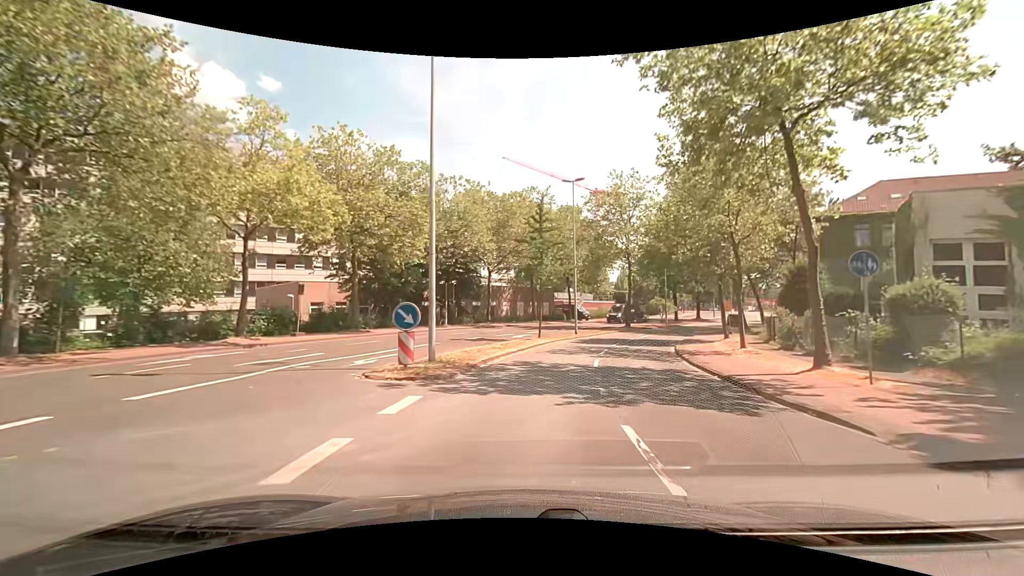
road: unclassified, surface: asphalt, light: Day
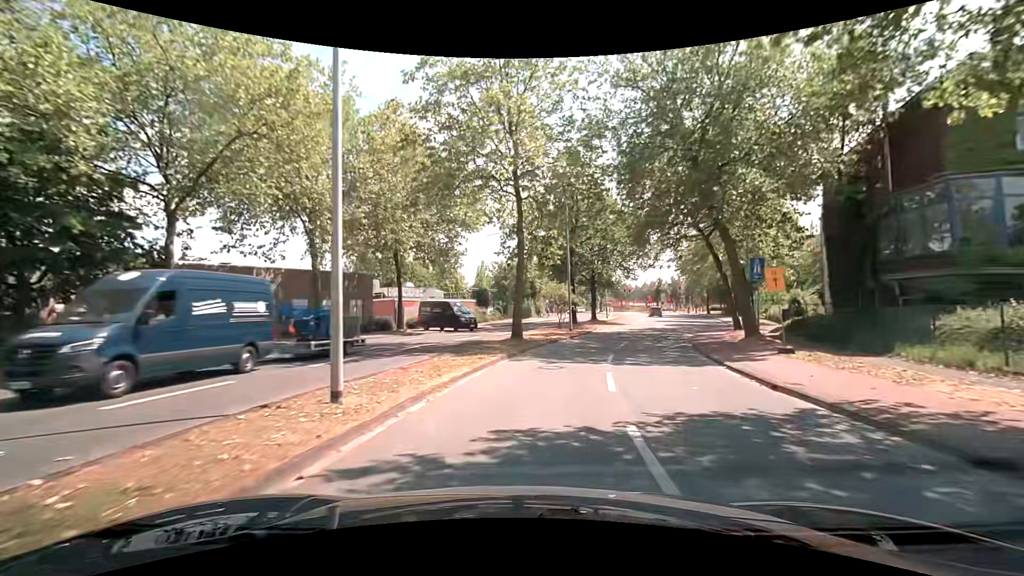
(+4.2, +30.7) m; +16°
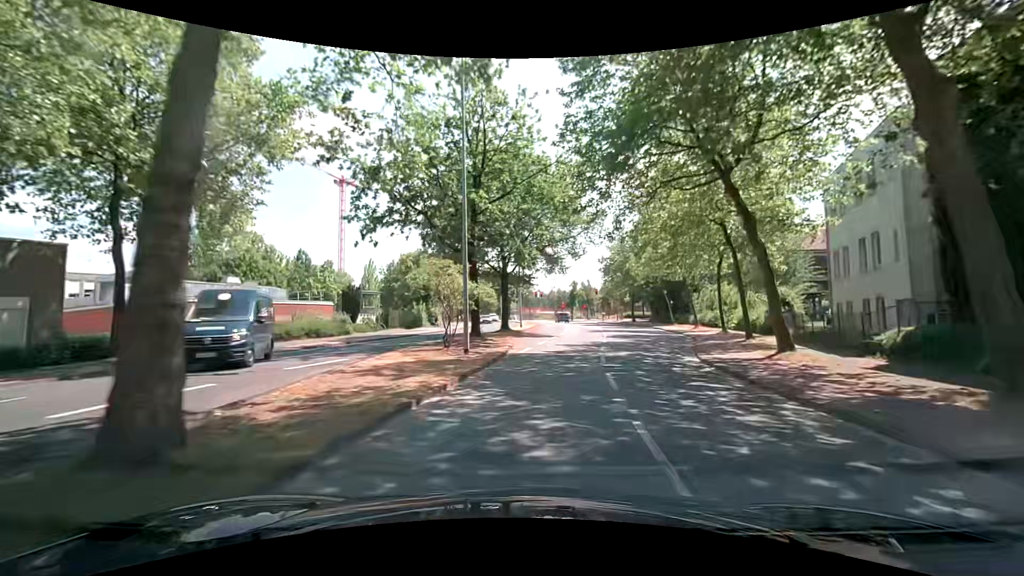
(+1.7, +18.1) m; +11°
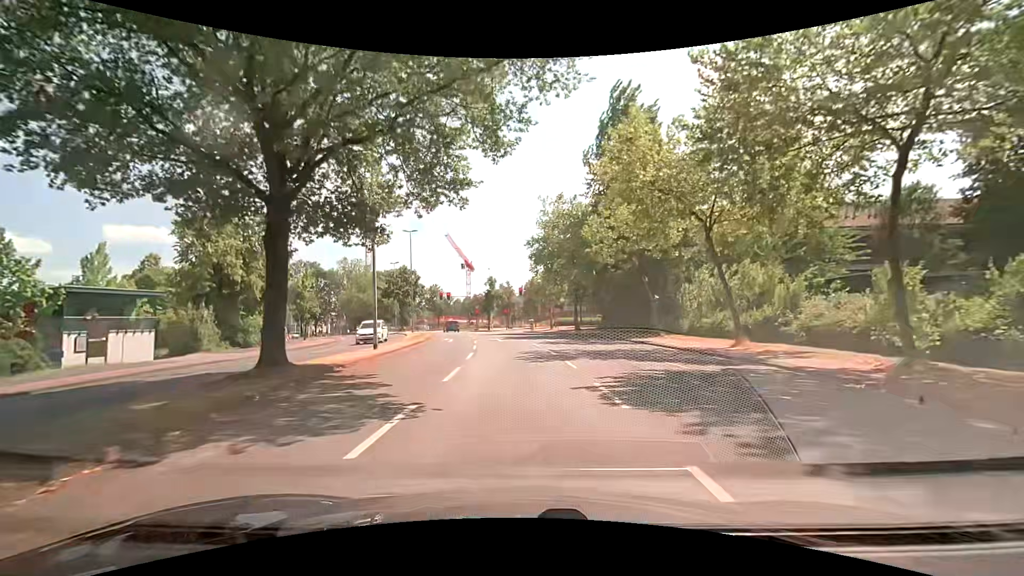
(+2.4, +26.8) m; +10°
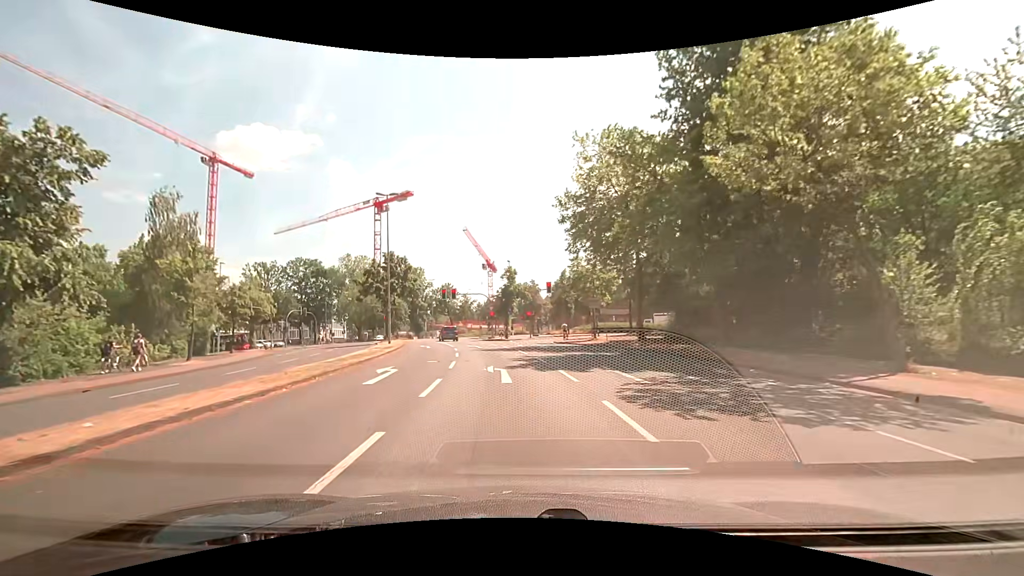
(-0.4, +20.1) m; -3°
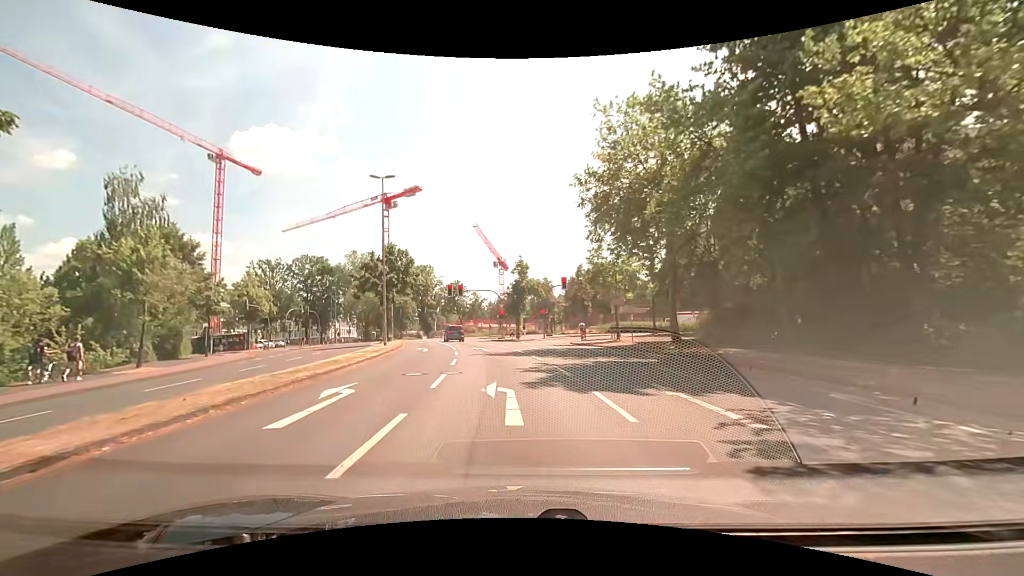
(-0.1, +4.9) m; -2°
